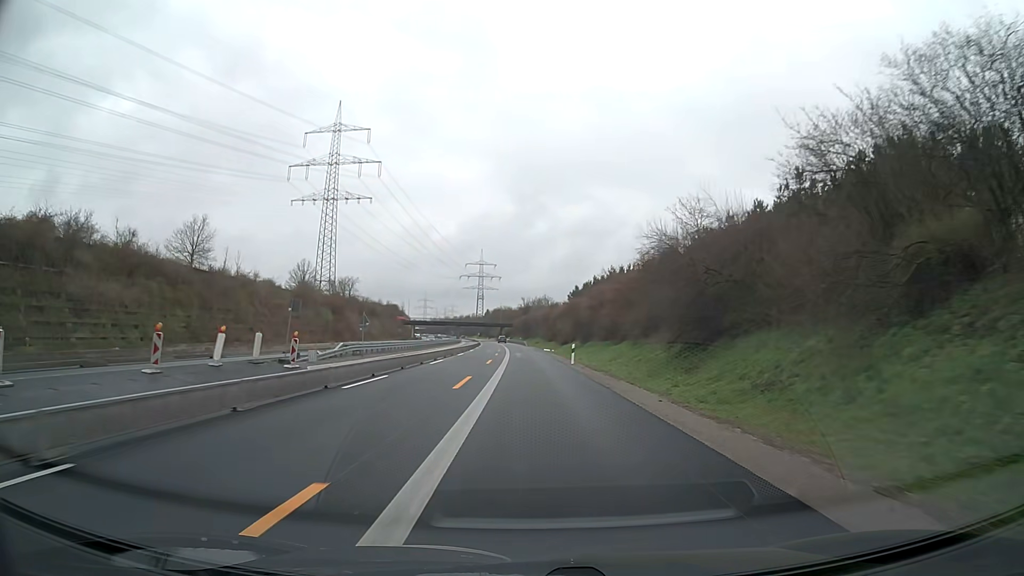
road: motorway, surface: asphalt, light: Day
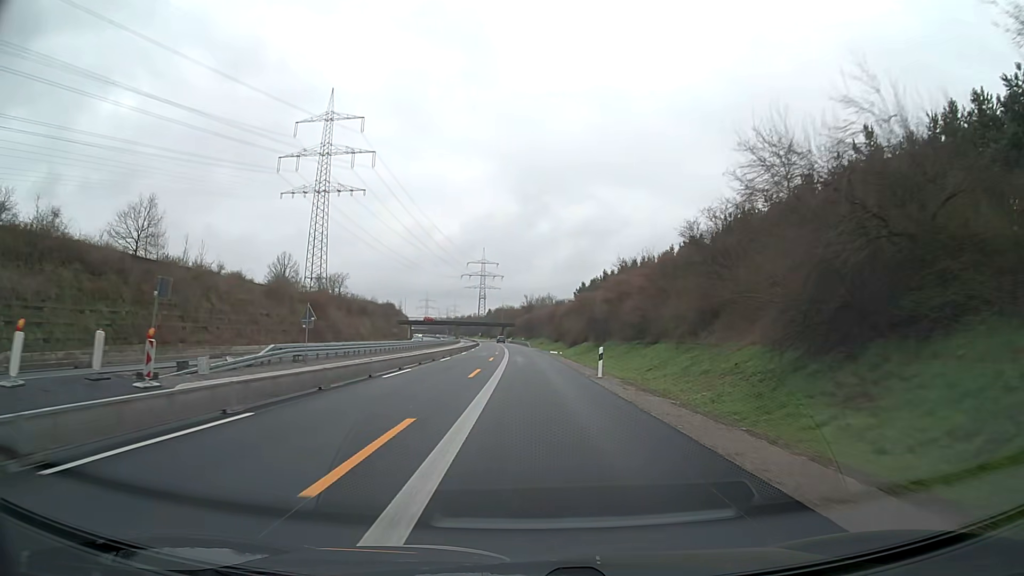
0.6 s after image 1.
(0.0, +12.5) m; 0°
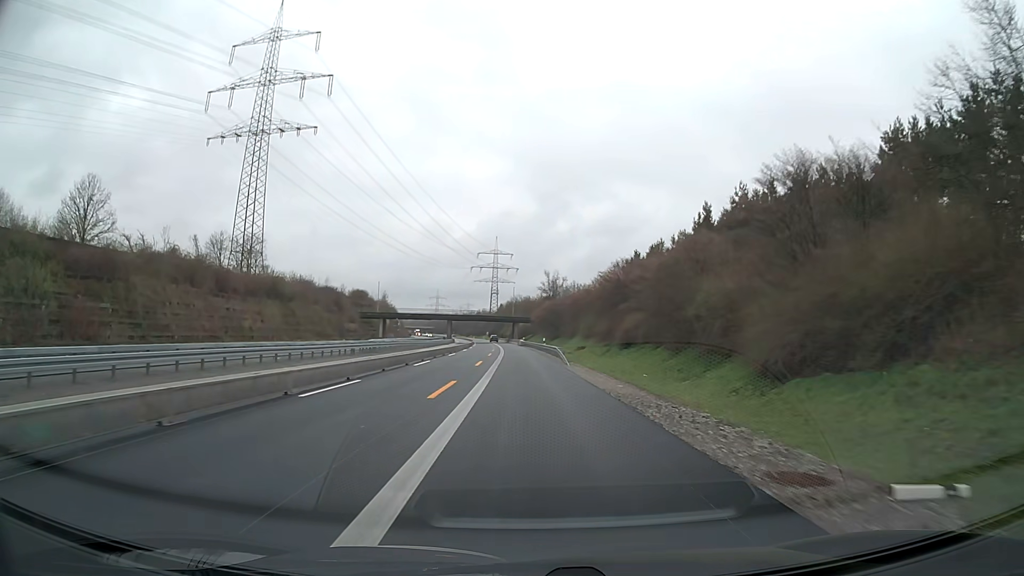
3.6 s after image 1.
(-0.7, +62.6) m; -1°
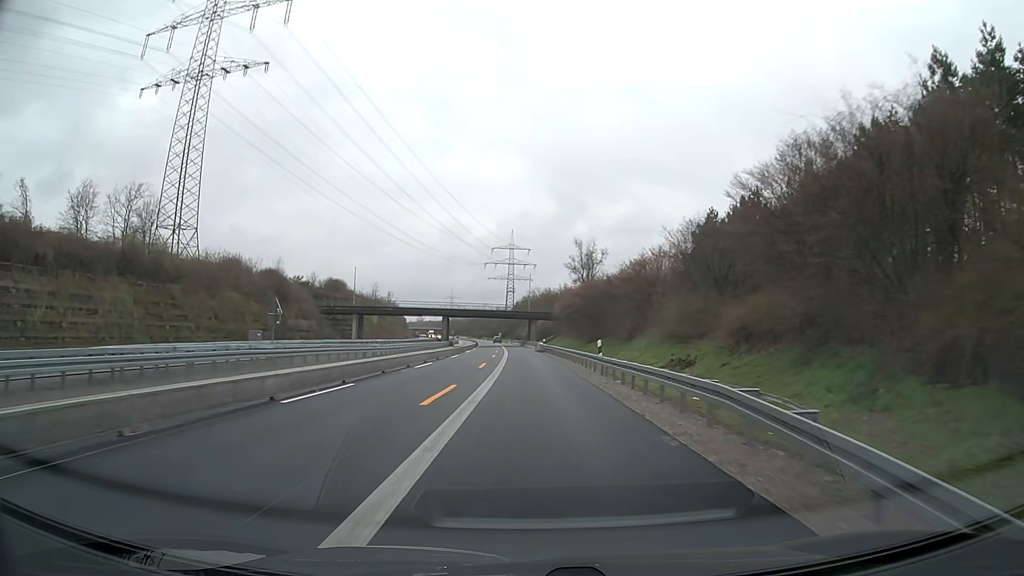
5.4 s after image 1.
(-0.3, +37.5) m; -1°
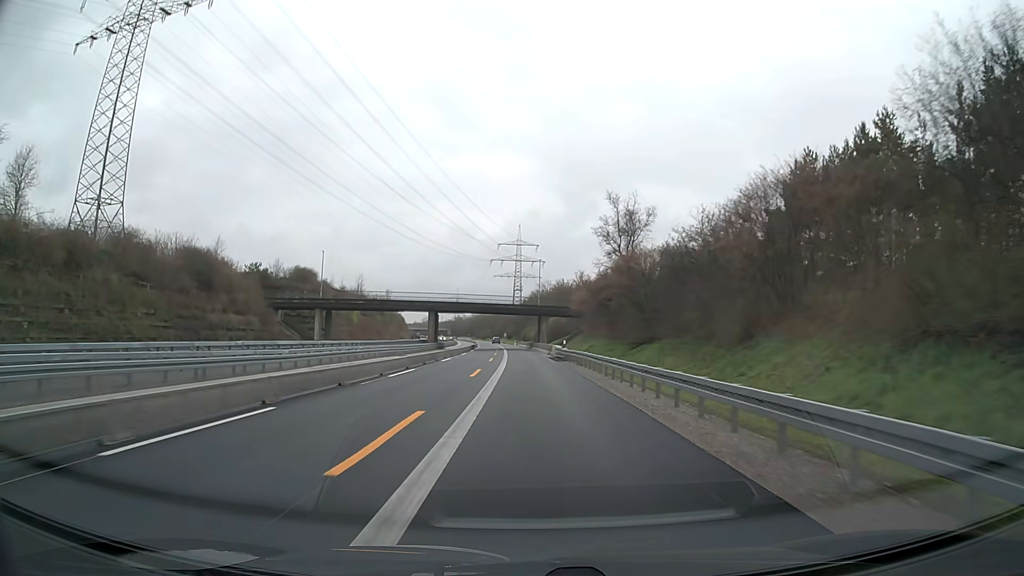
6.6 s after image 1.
(-0.2, +25.0) m; -1°
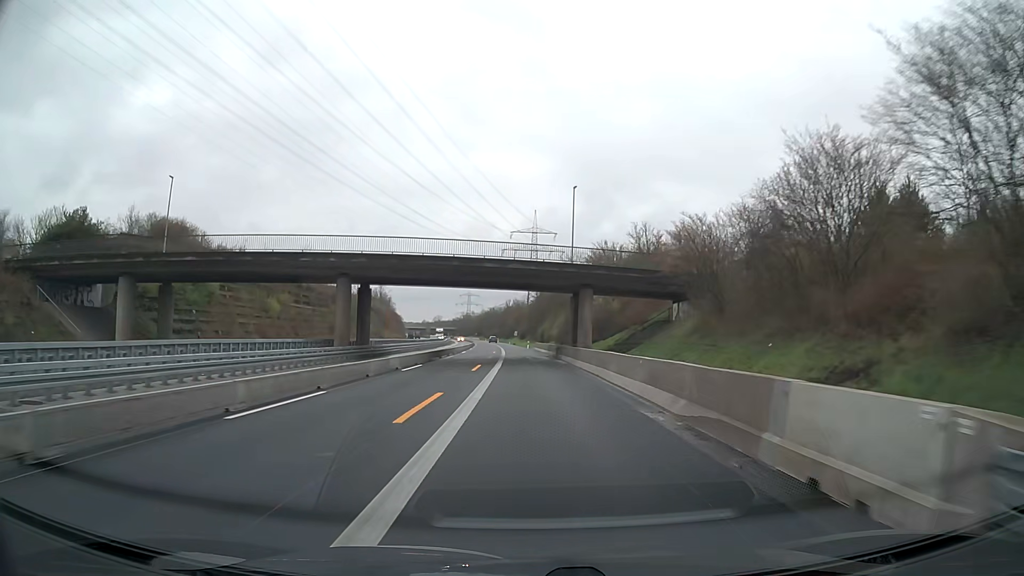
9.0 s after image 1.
(-0.4, +50.0) m; -1°
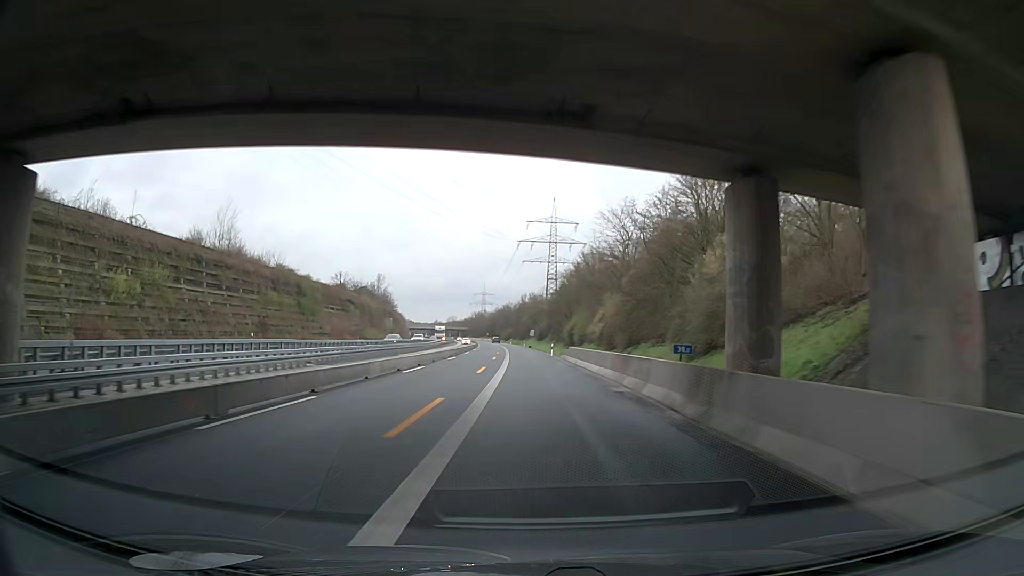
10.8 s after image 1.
(-0.6, +37.5) m; -1°
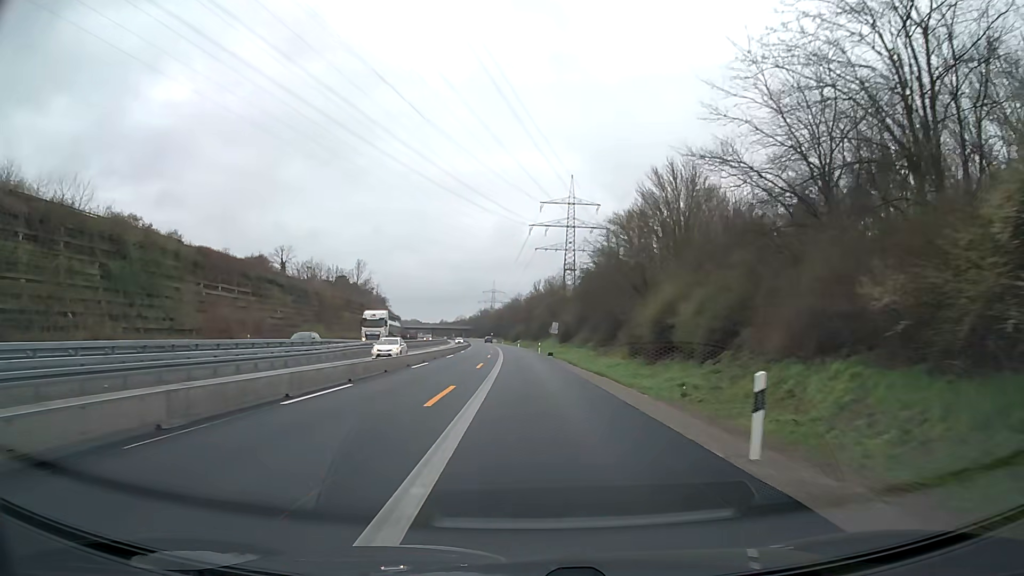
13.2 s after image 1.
(-0.7, +50.0) m; -1°
(0, +10) (0, +20) (0, +30) (-1, +40) (-1, +50) (-1, +60) (-2, +70) (-2, +80) (-3, +90) (-4, +100) m
